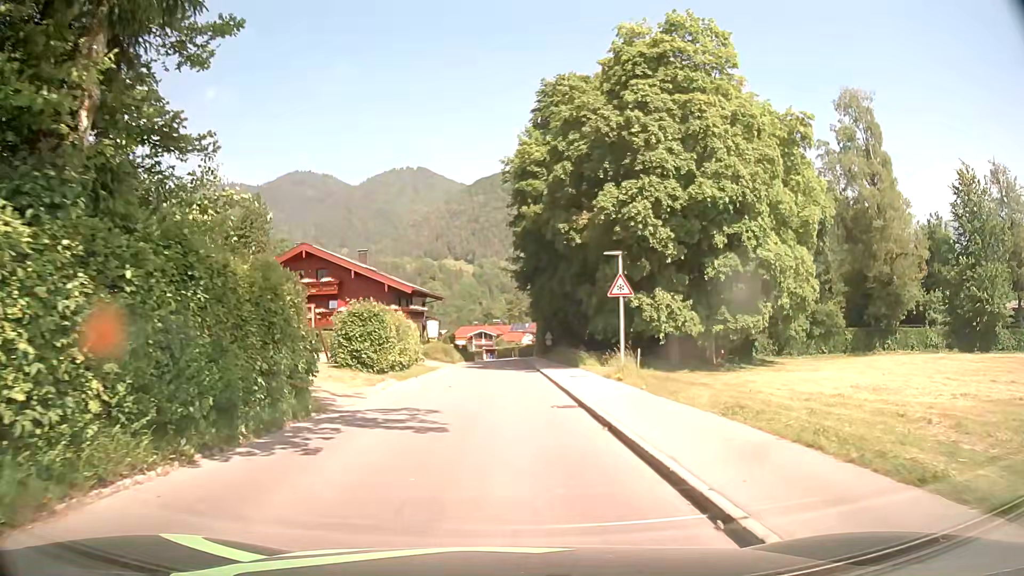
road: tertiary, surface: asphalt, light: Day
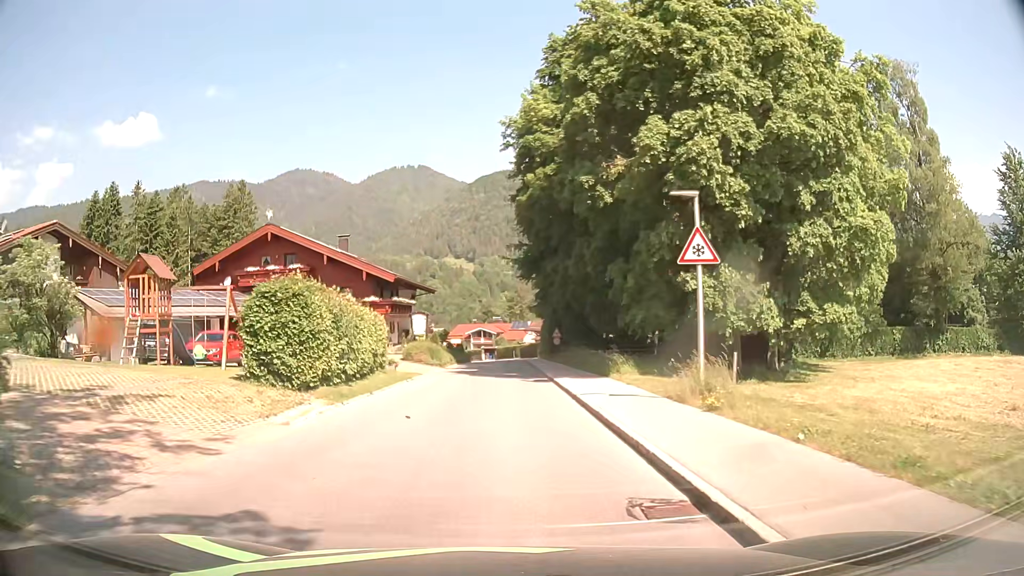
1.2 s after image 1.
(-0.1, +9.0) m; -1°
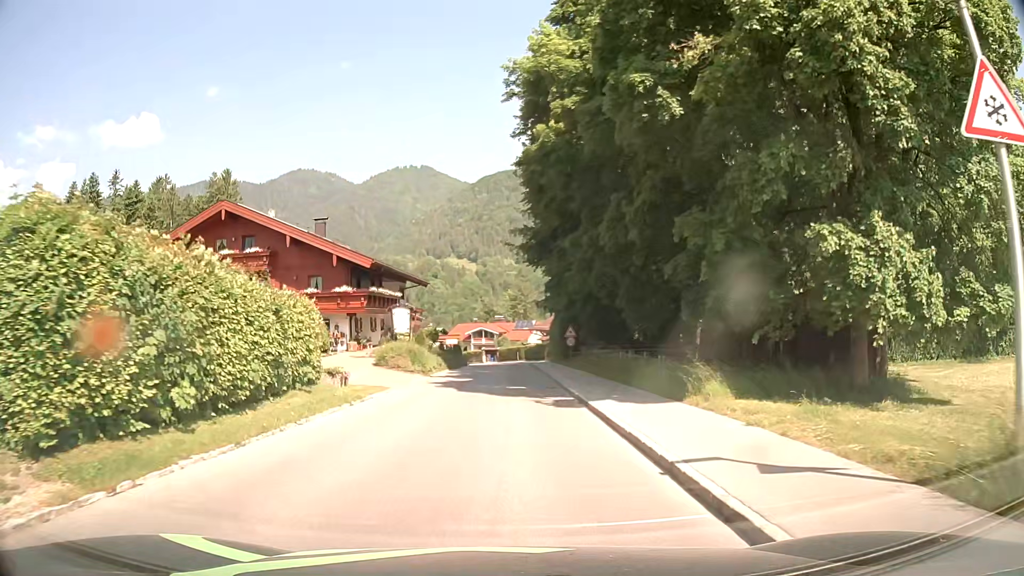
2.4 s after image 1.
(0.0, +9.1) m; 0°
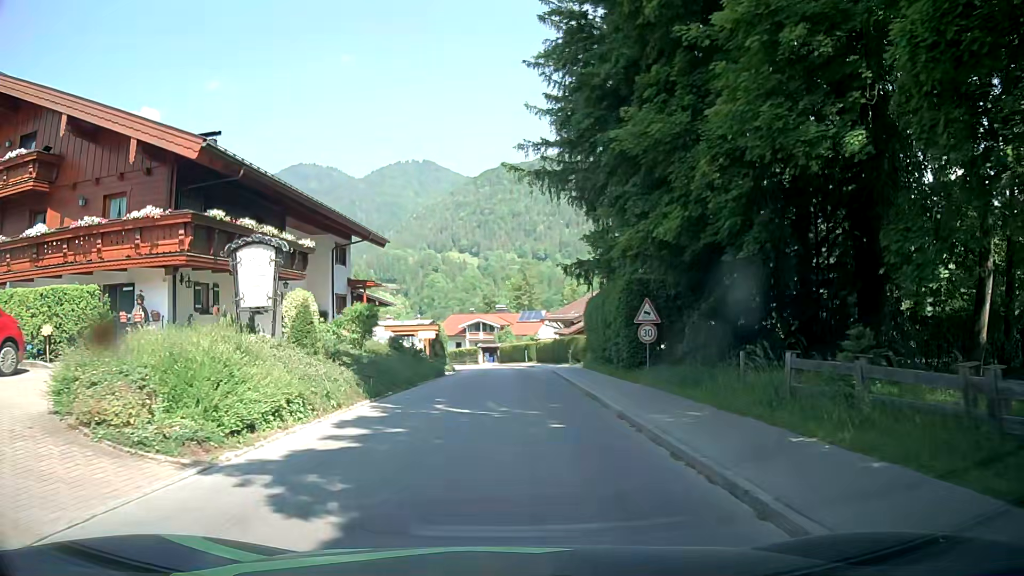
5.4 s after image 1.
(-0.2, +22.6) m; 0°
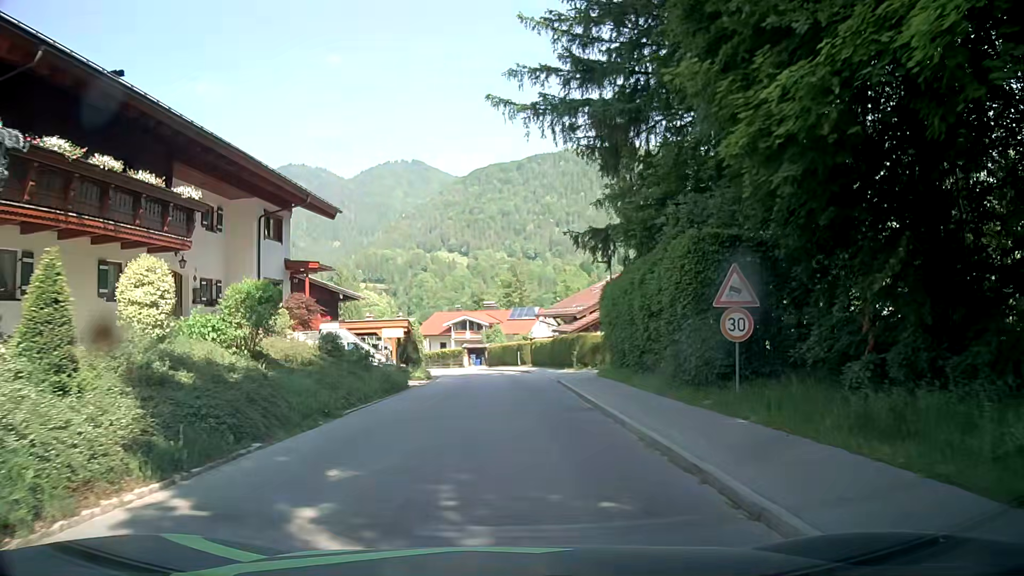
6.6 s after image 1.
(0.0, +9.1) m; +1°
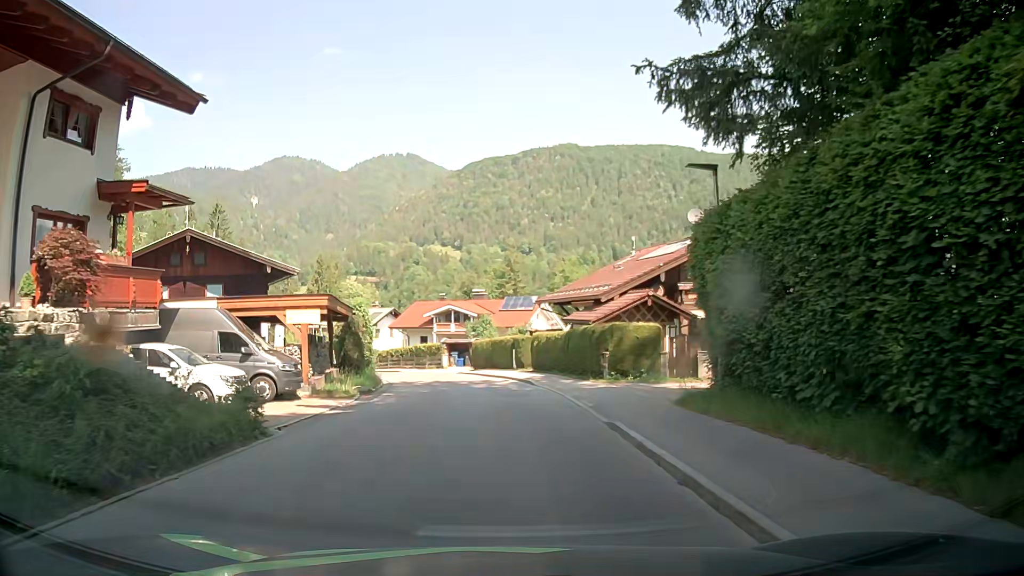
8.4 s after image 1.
(0.0, +13.6) m; 0°
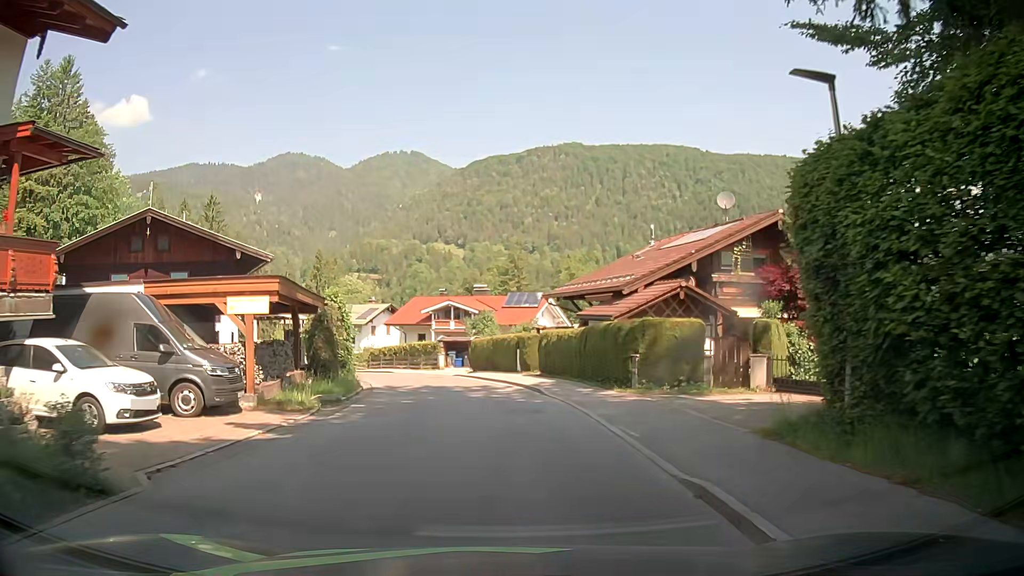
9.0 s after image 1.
(0.0, +4.6) m; 0°
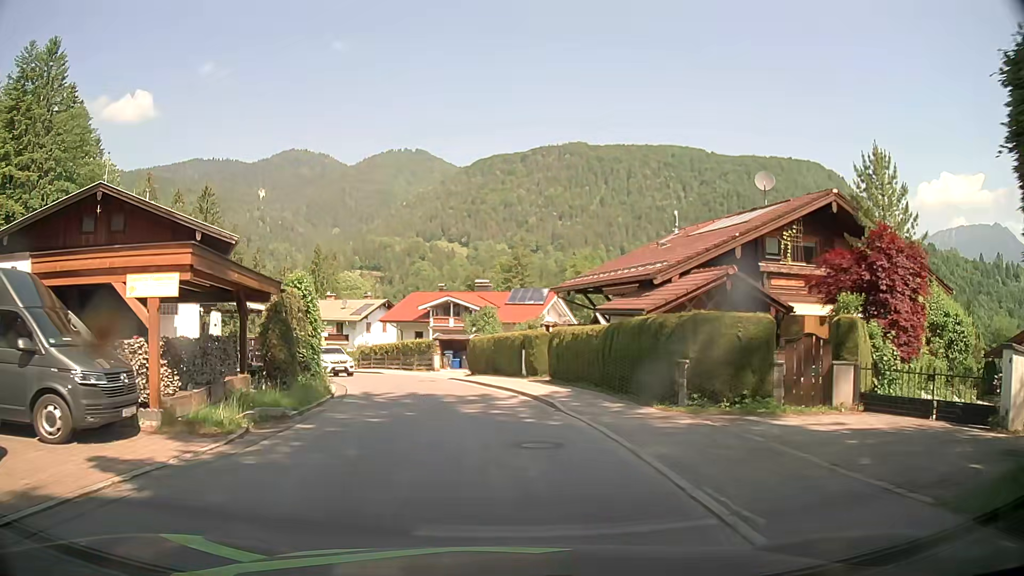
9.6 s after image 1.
(0.0, +4.6) m; +1°
